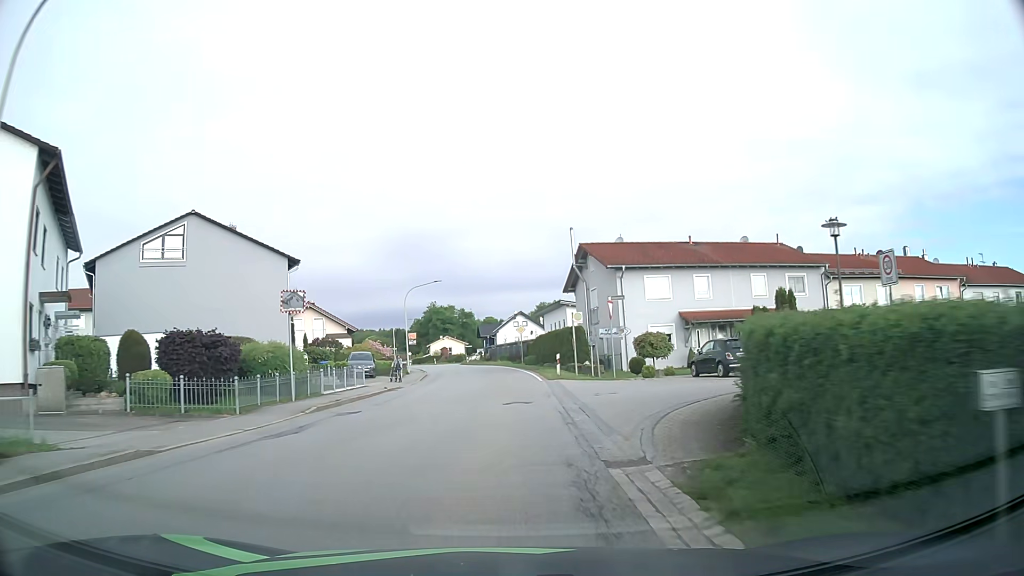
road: secondary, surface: asphalt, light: Day
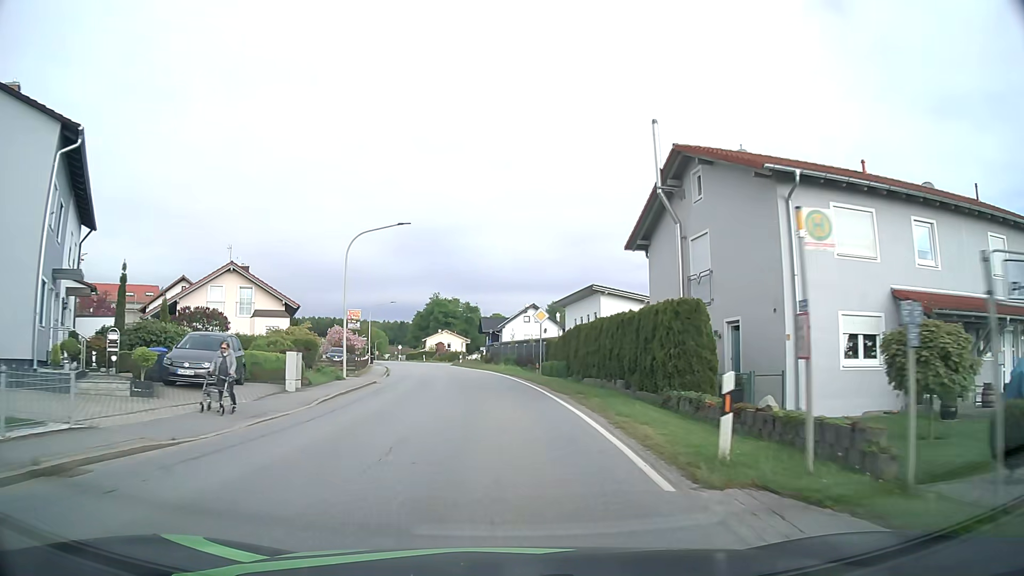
(-0.1, +22.8) m; -1°
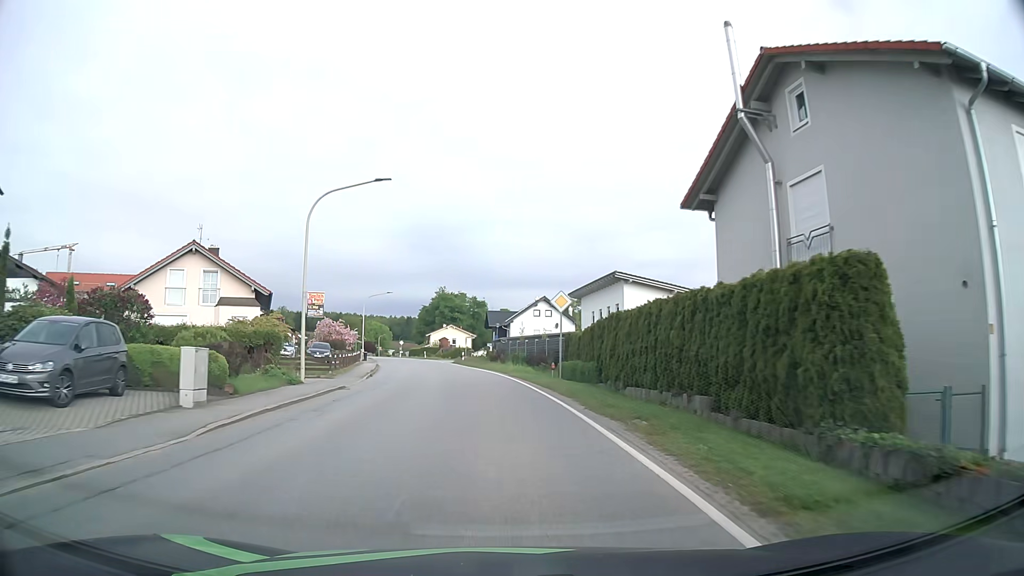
(0.0, +7.7) m; -1°
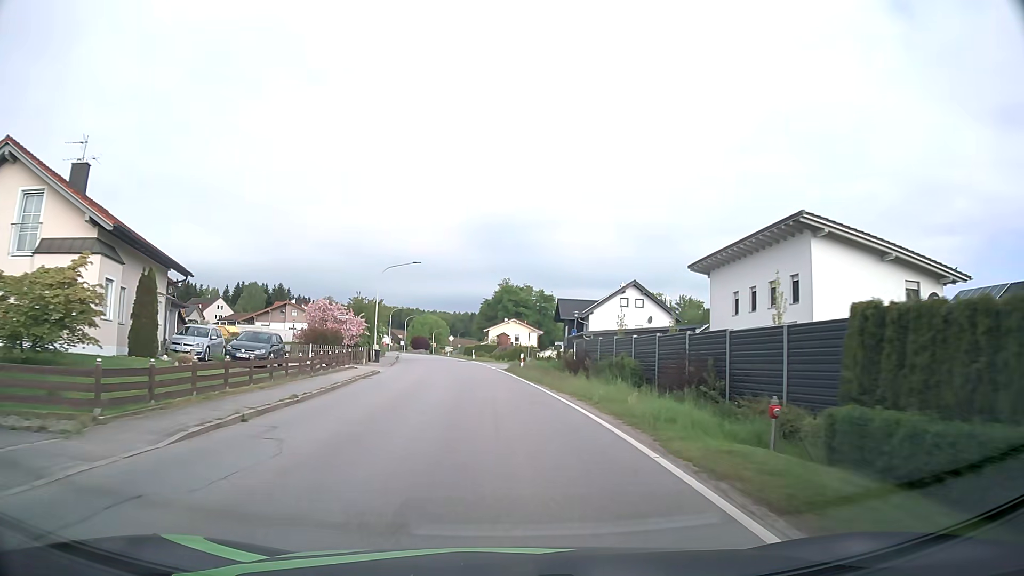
(-0.9, +23.3) m; -6°
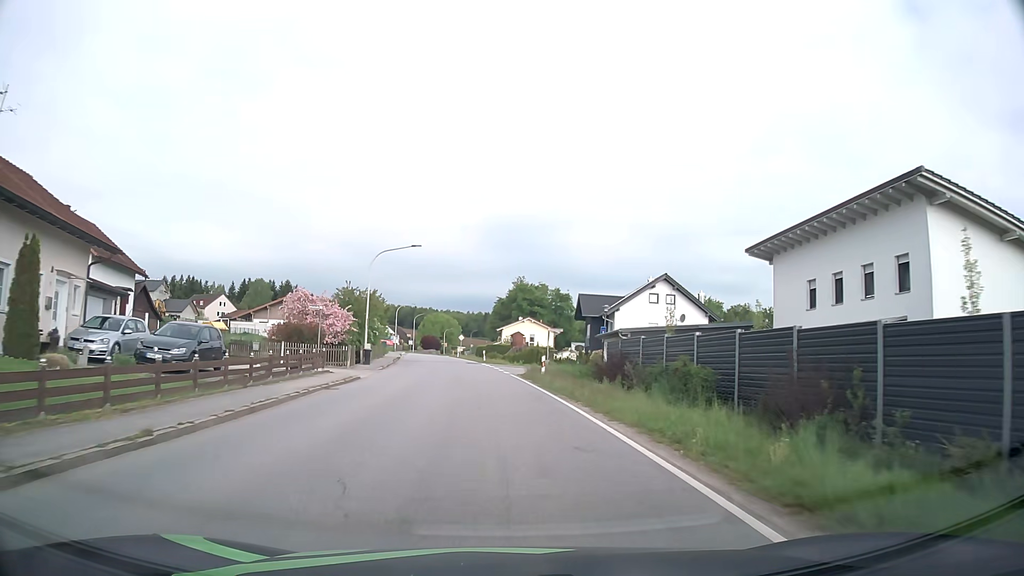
(-0.1, +7.8) m; -1°
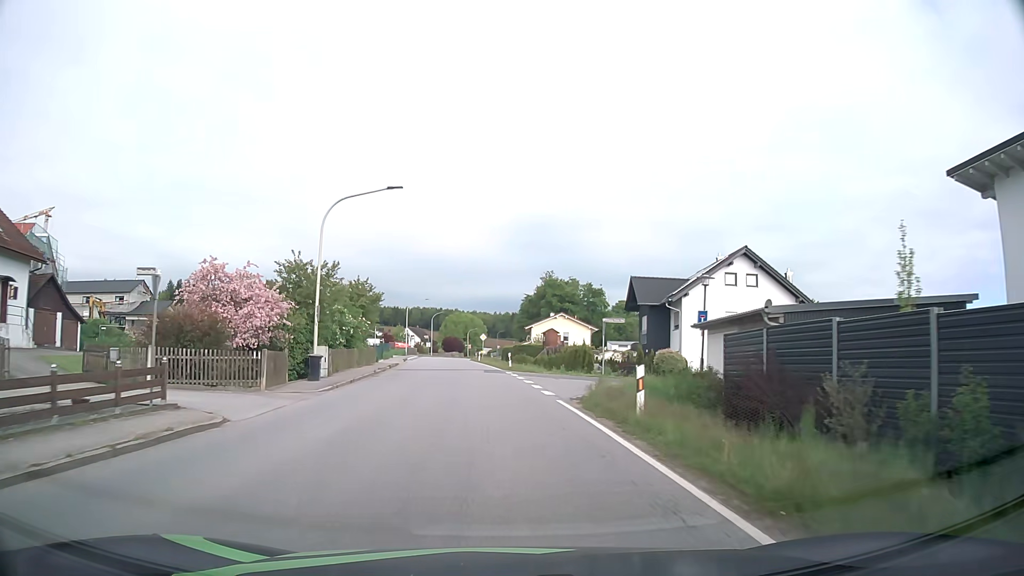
(-0.3, +15.7) m; -2°
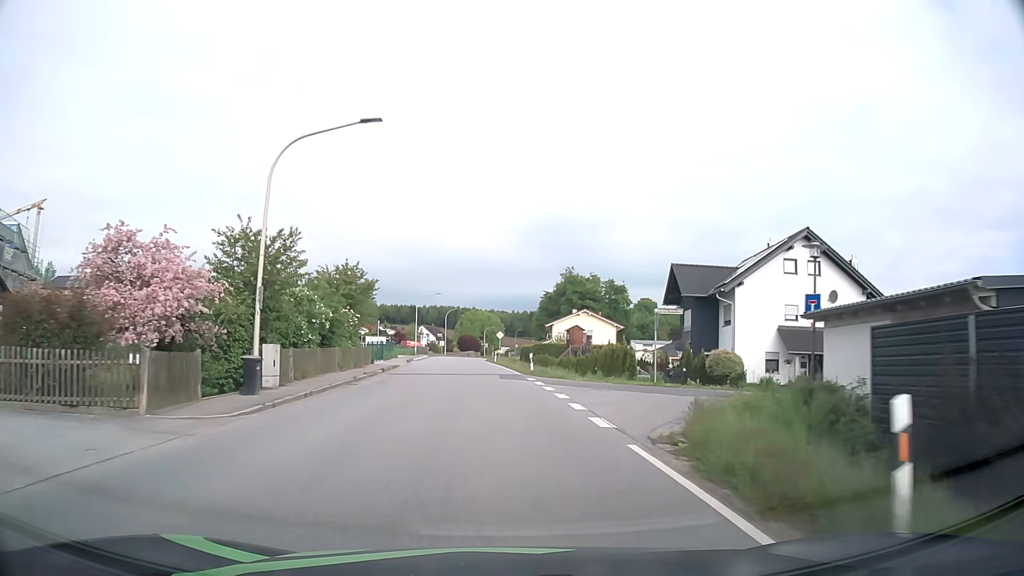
(-0.1, +7.8) m; -2°
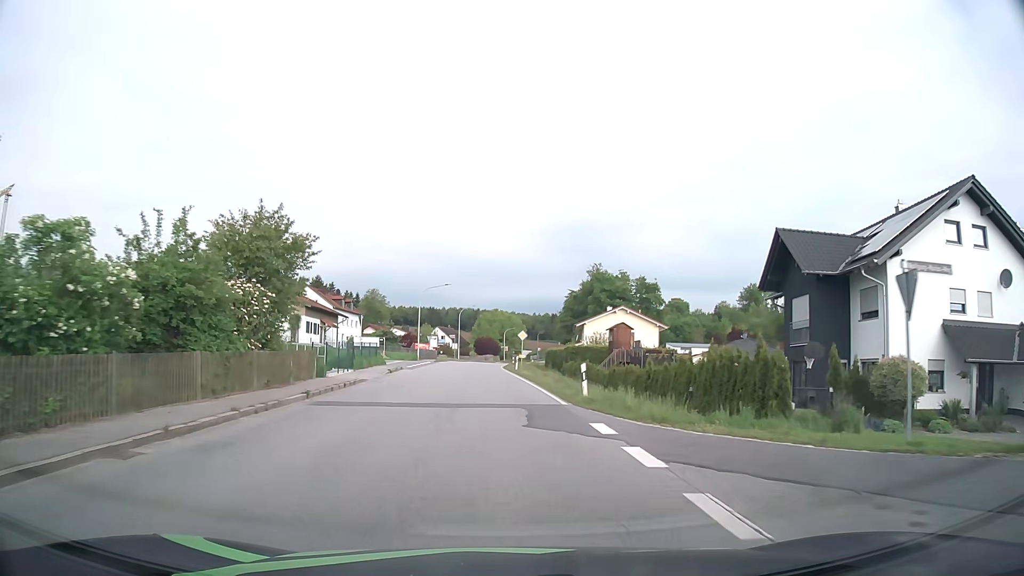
(-0.1, +15.3) m; -1°
